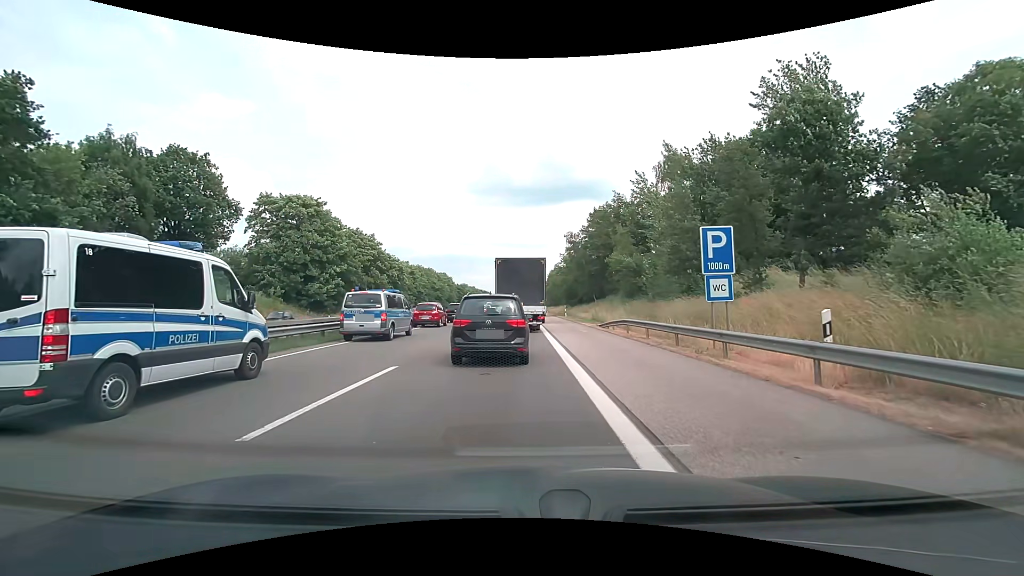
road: motorway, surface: asphalt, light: Day
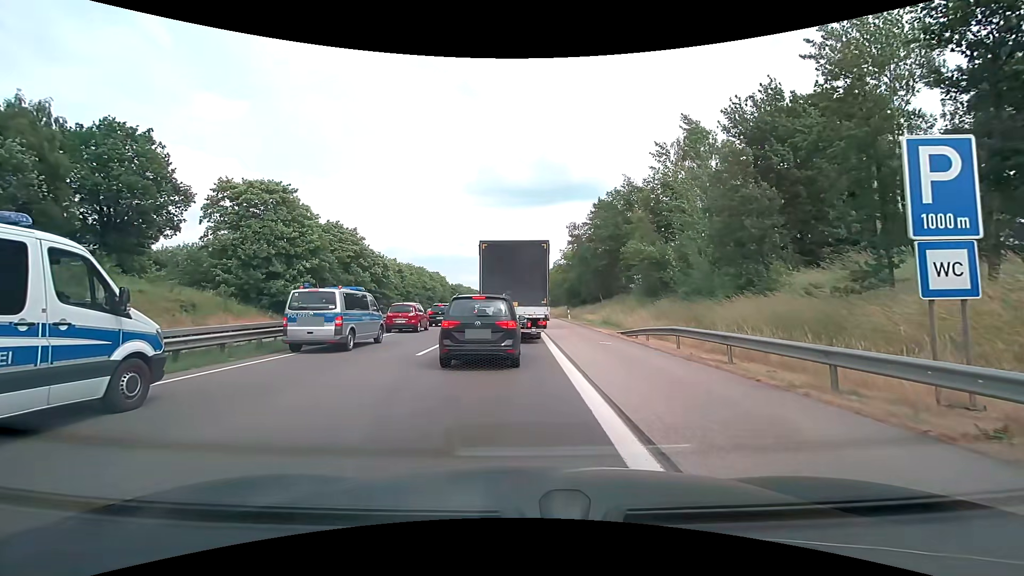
(+0.1, +8.6) m; 0°
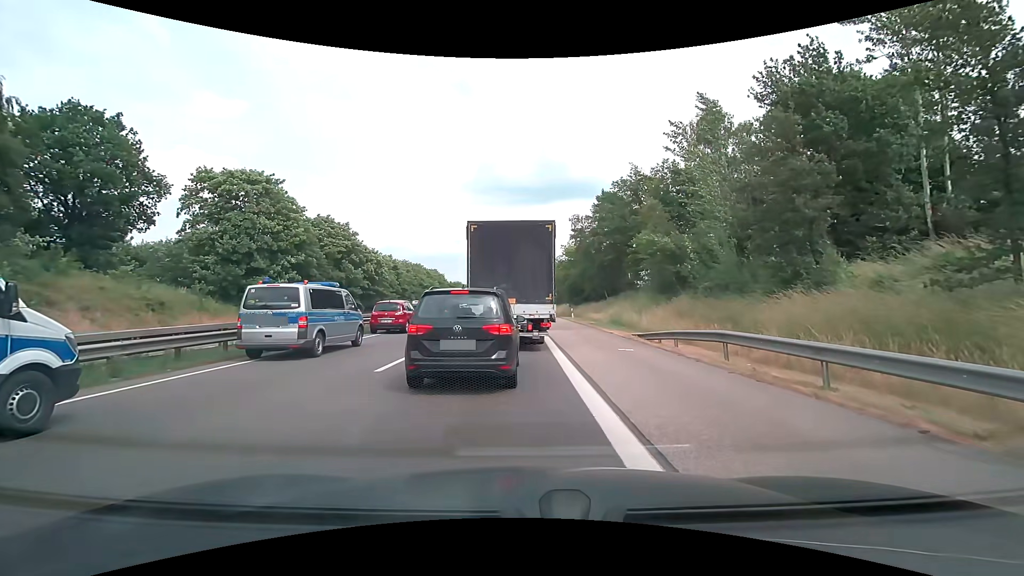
(+0.1, +3.8) m; +1°
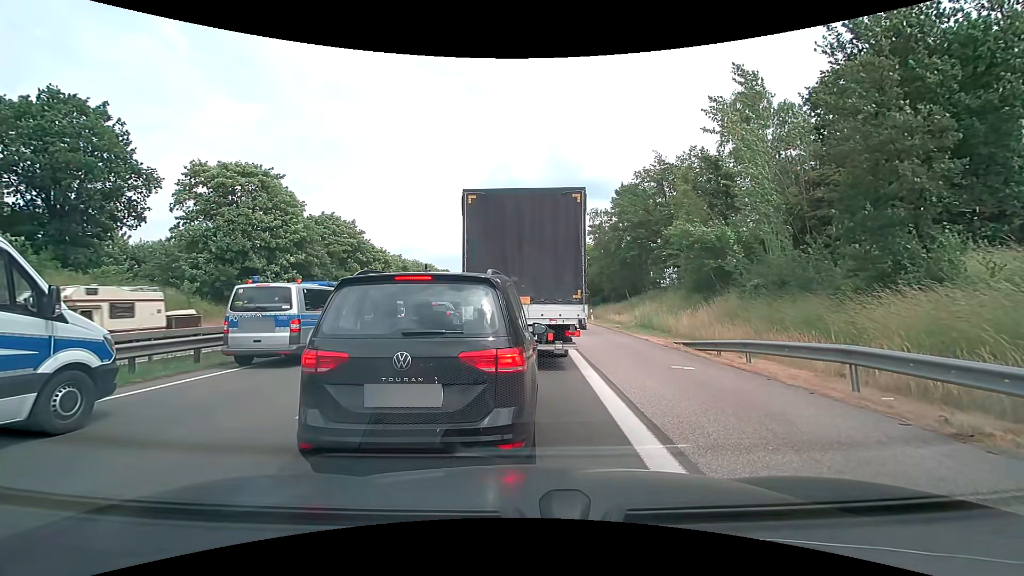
(-0.1, +3.9) m; 0°
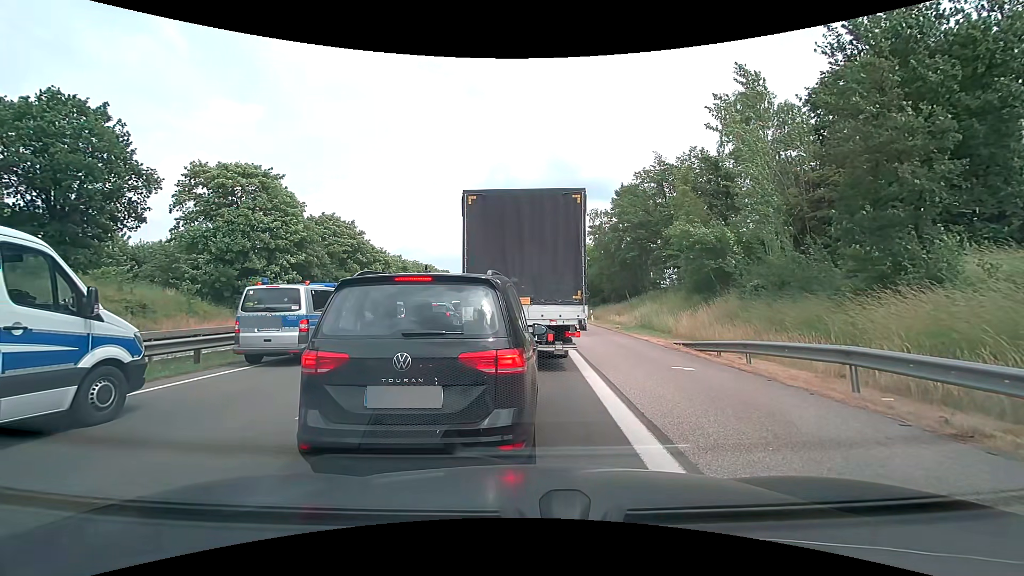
(0.0, 0.0) m; 0°
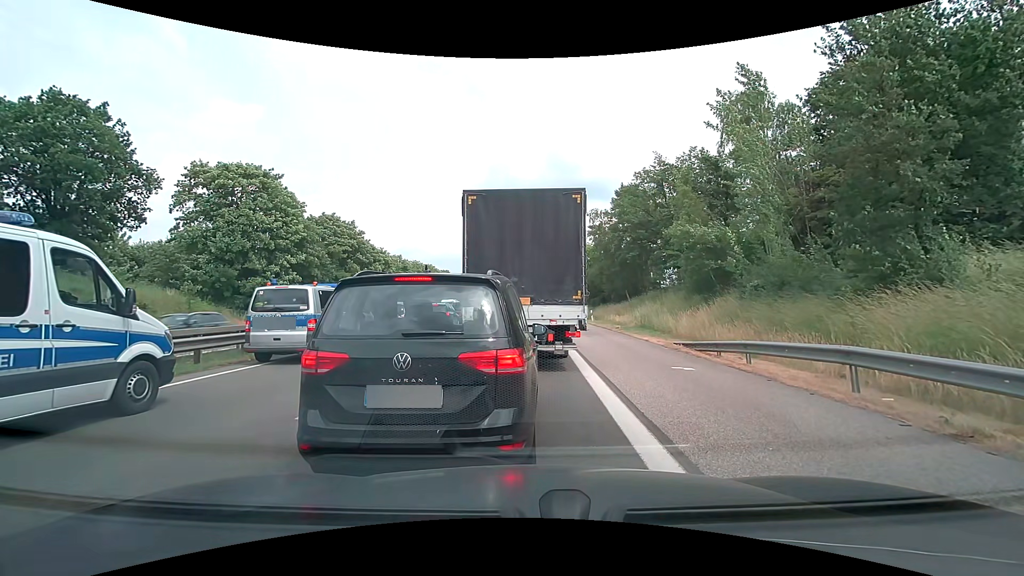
(0.0, 0.0) m; 0°
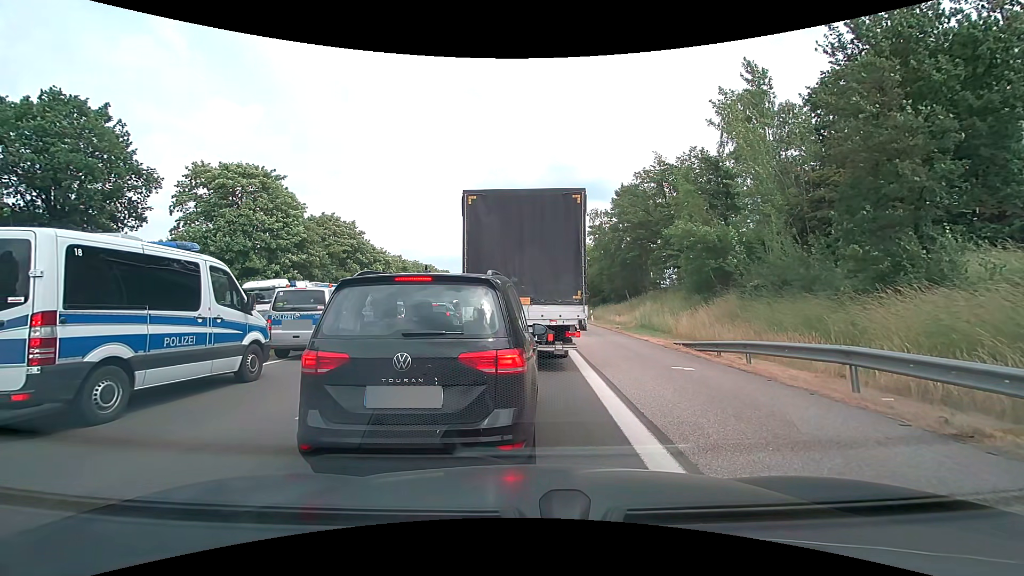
(0.0, 0.0) m; 0°
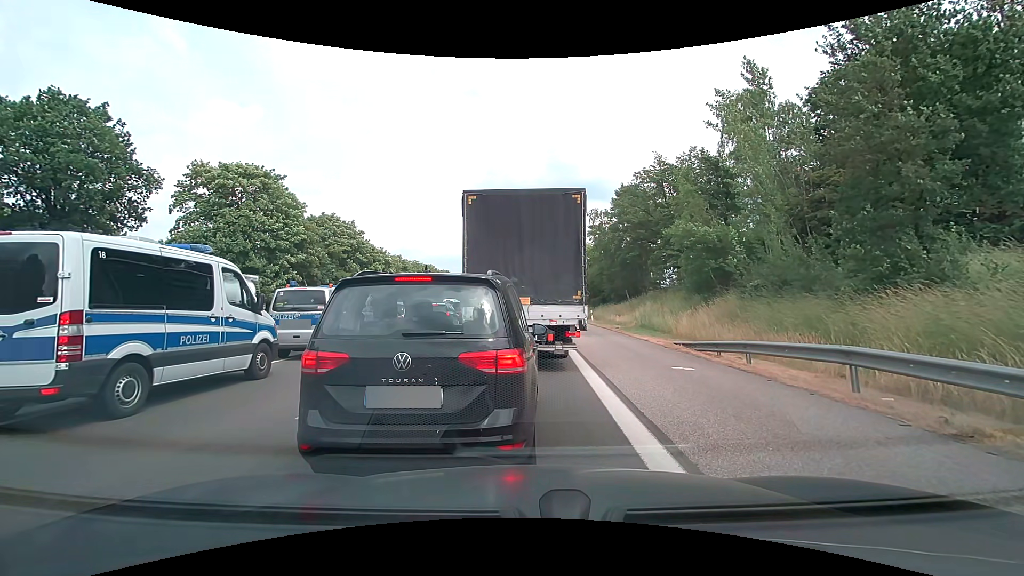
(0.0, 0.0) m; 0°
